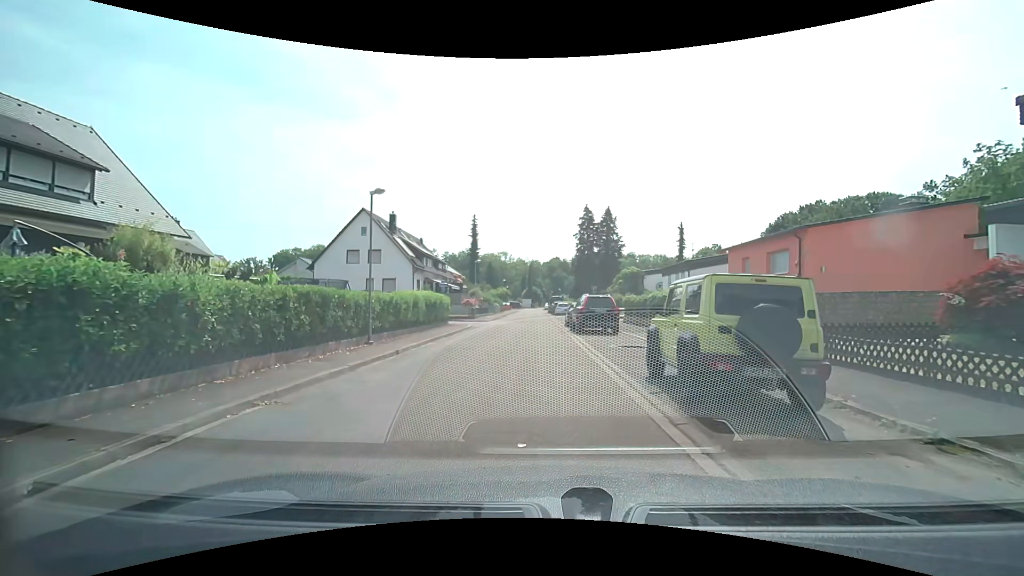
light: Day
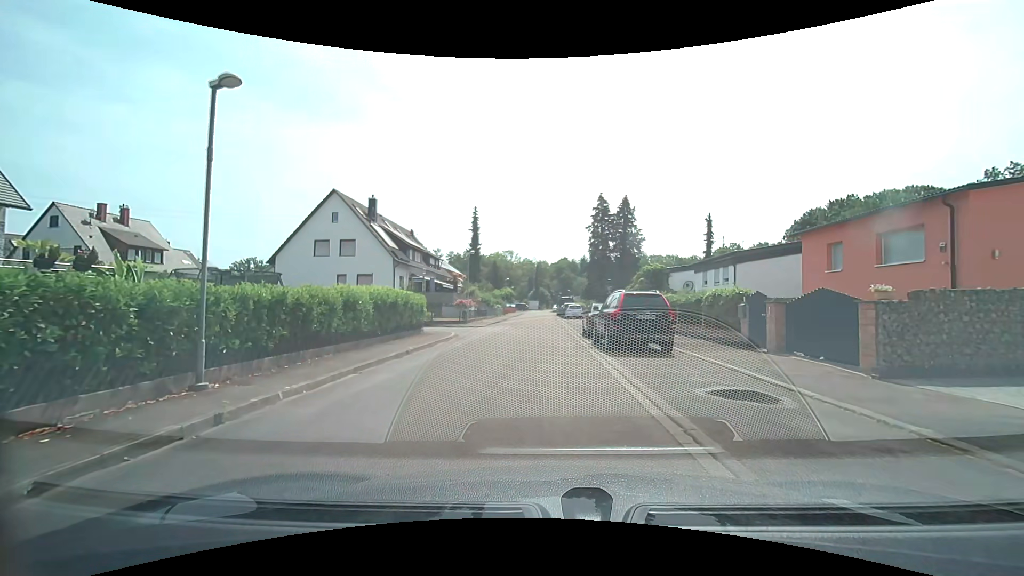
(0.0, +8.2) m; -1°
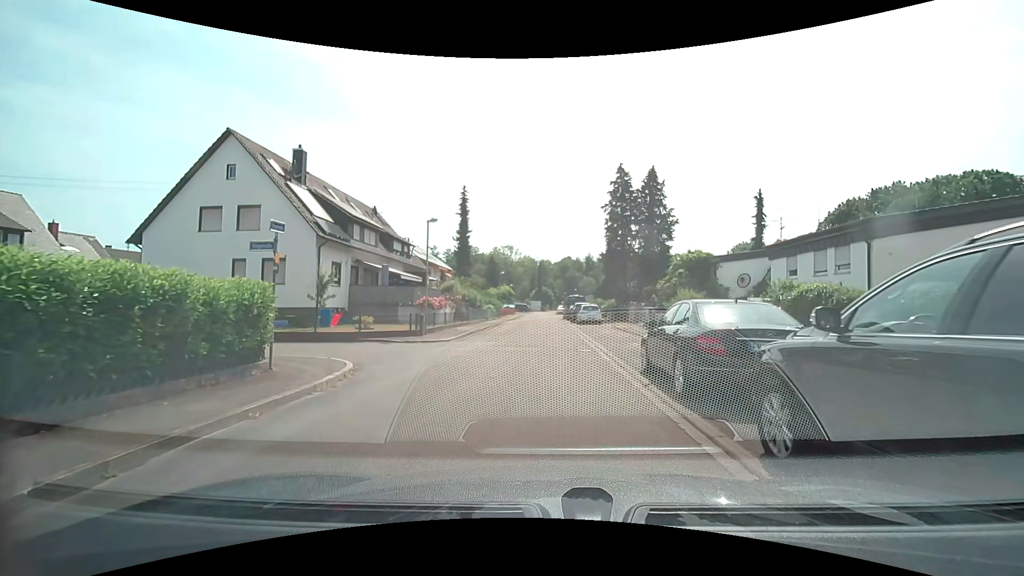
(0.0, +13.3) m; 0°
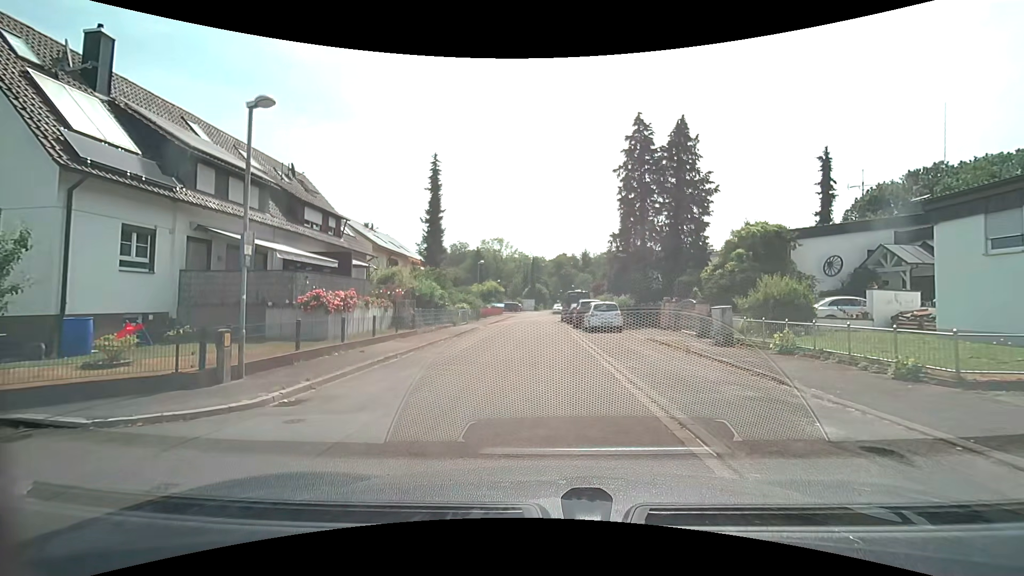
(+0.1, +12.7) m; 0°
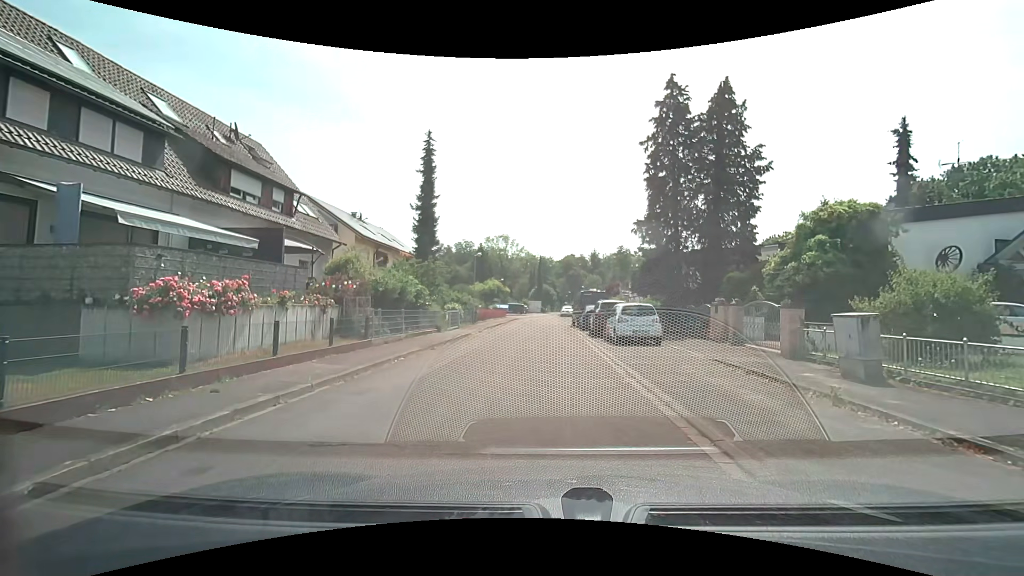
(-0.1, +6.5) m; +1°
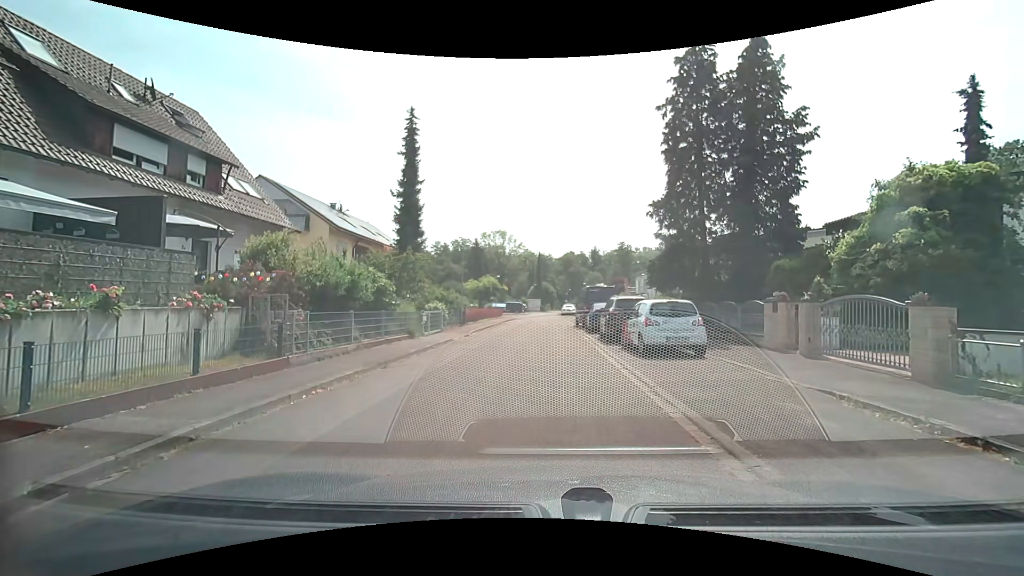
(-0.1, +4.7) m; -2°
